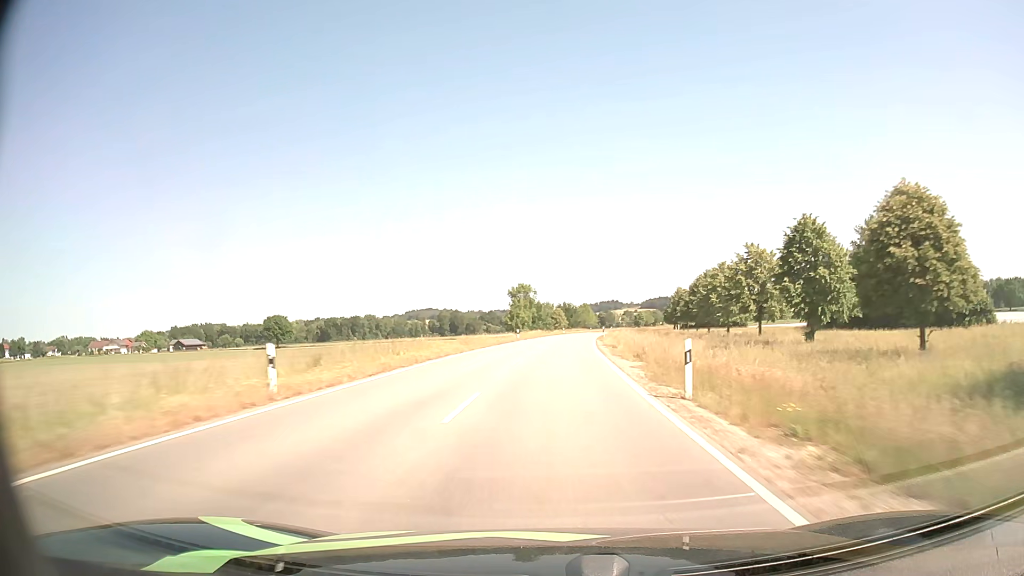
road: tertiary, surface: asphalt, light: Day
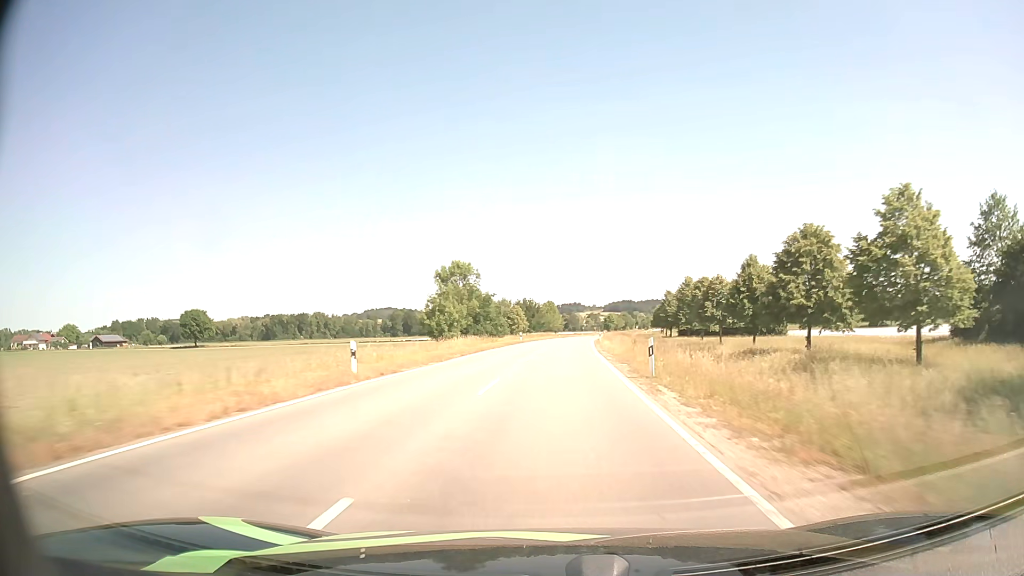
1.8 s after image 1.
(+1.3, +44.6) m; +3°
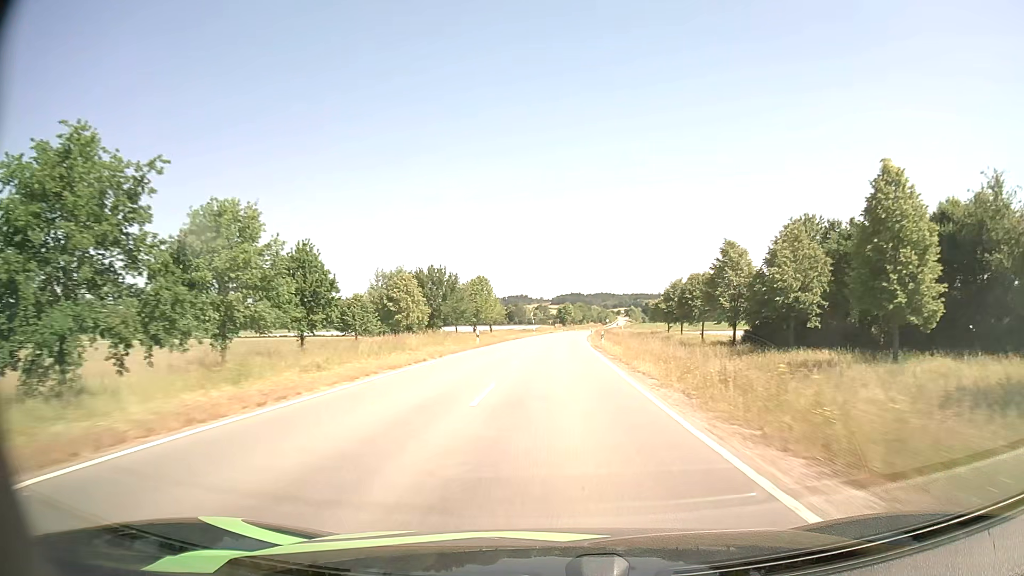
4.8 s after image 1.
(+3.0, +74.9) m; +5°
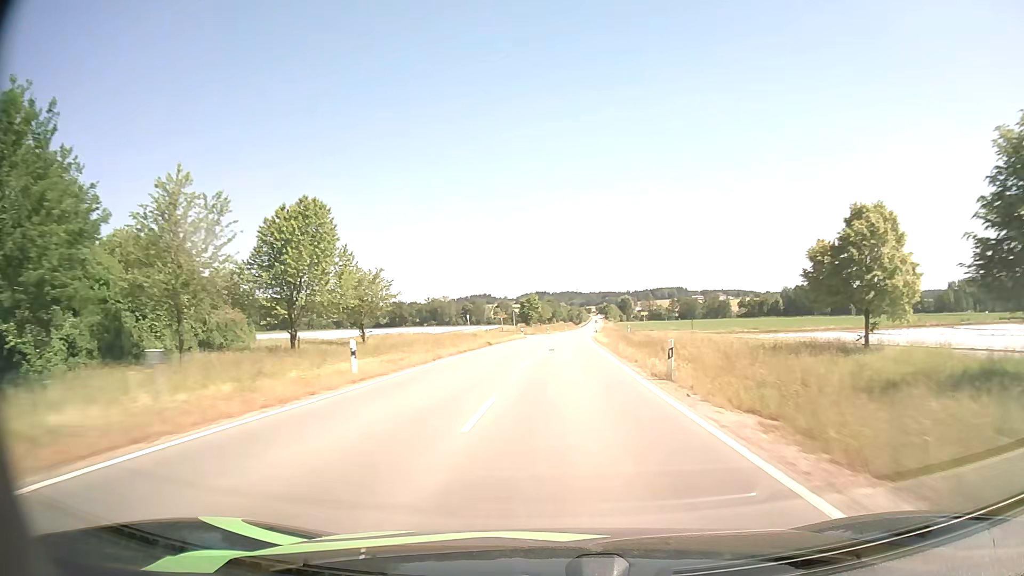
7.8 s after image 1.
(+2.1, +75.9) m; +3°
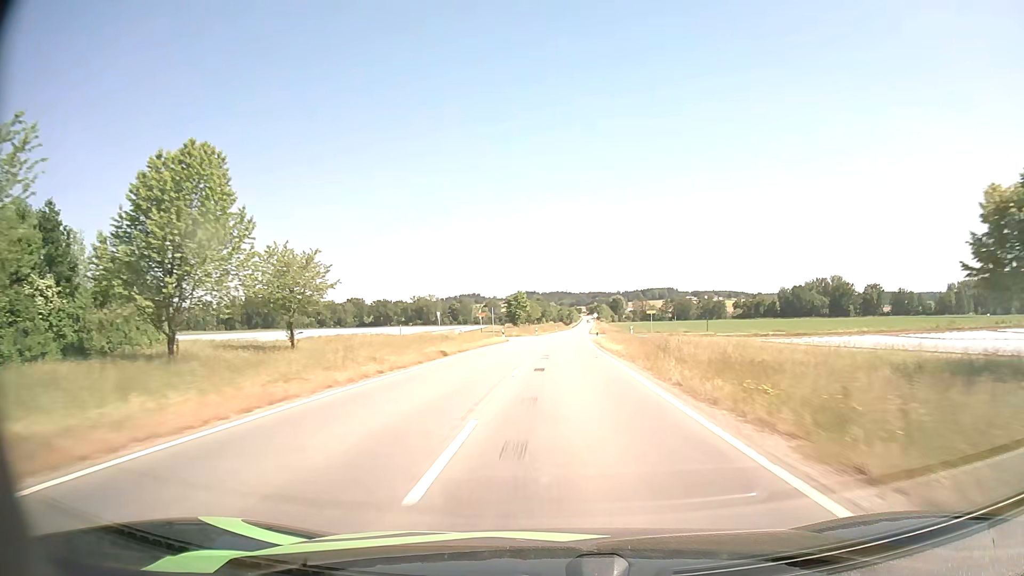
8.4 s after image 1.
(+0.1, +15.4) m; +1°
(0, +10) (0, +20) (+1, +30) (+1, +40) (+1, +50) (+2, +60) (+2, +70) (+3, +80) (+3, +90) (+4, +100) m
